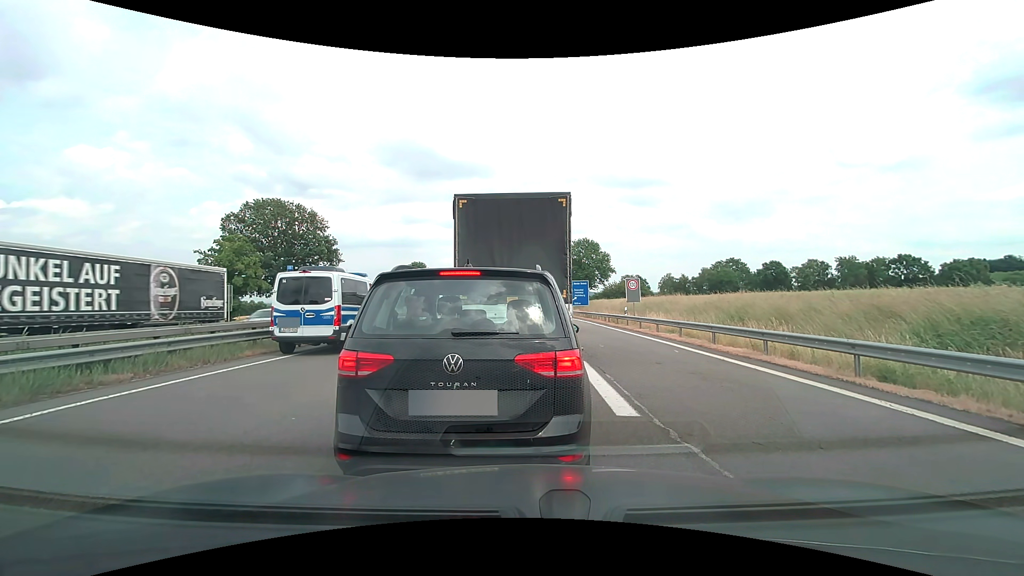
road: motorway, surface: asphalt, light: Day
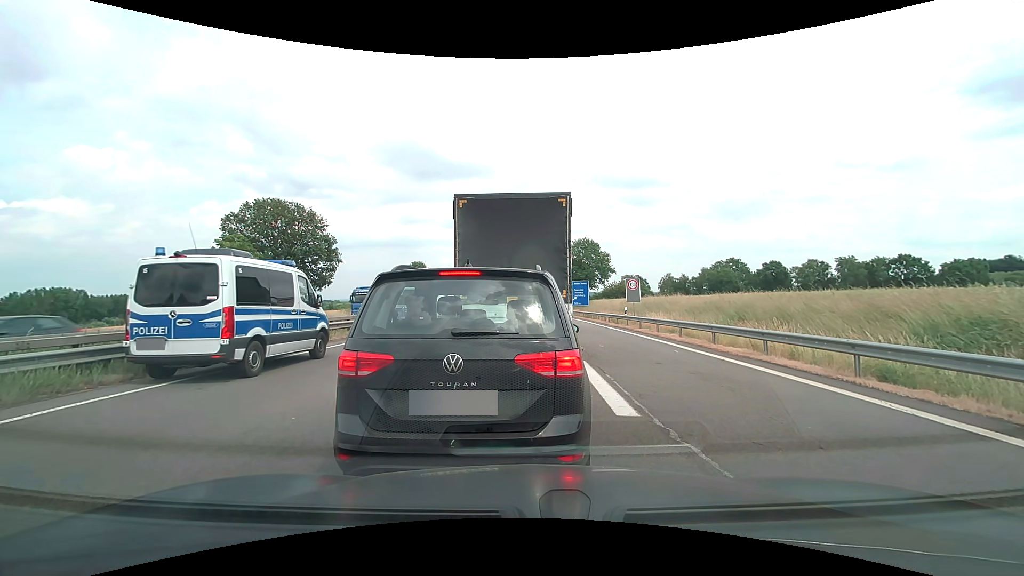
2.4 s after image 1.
(0.0, 0.0) m; 0°
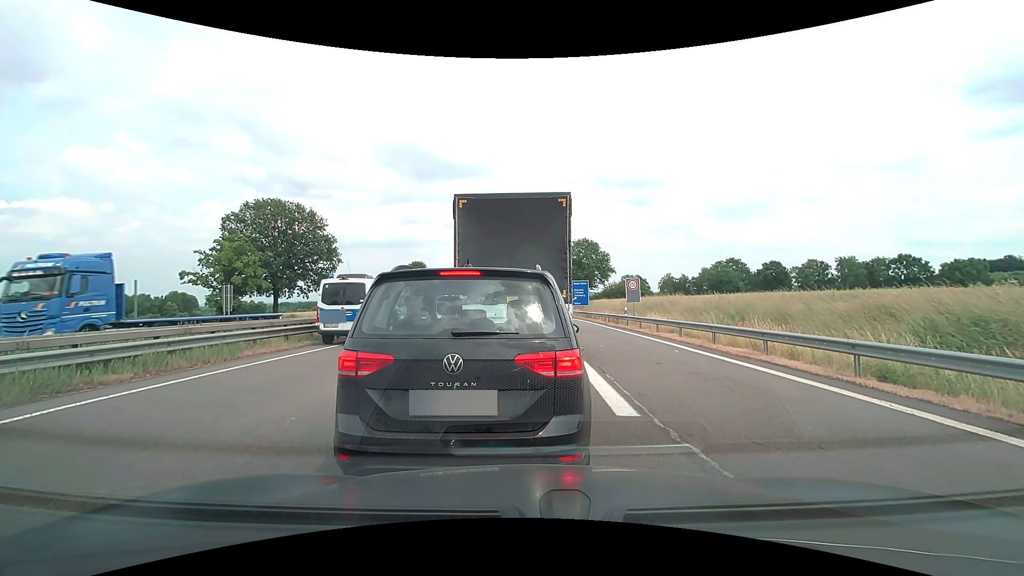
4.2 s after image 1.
(0.0, 0.0) m; 0°
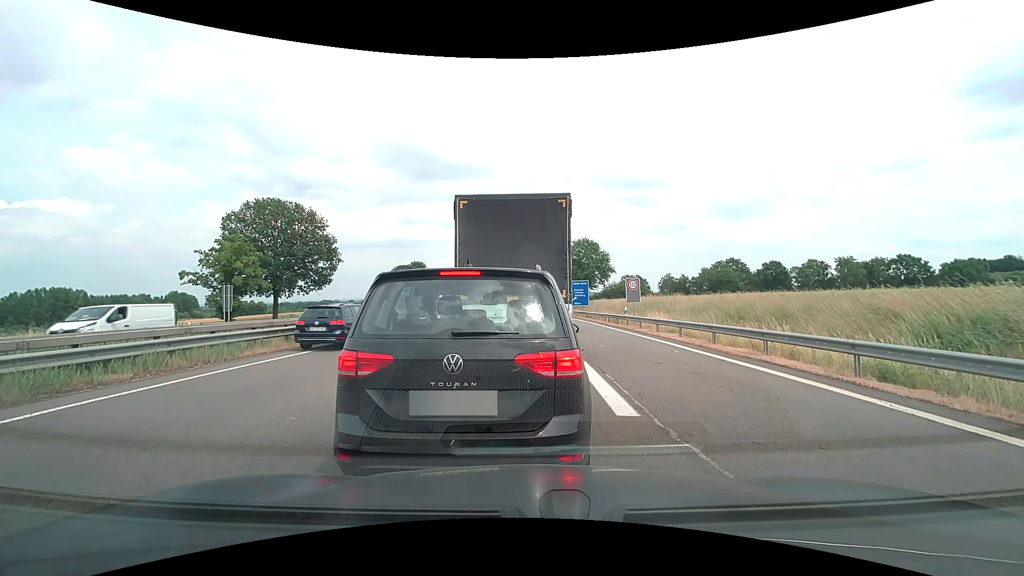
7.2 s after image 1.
(0.0, 0.0) m; 0°
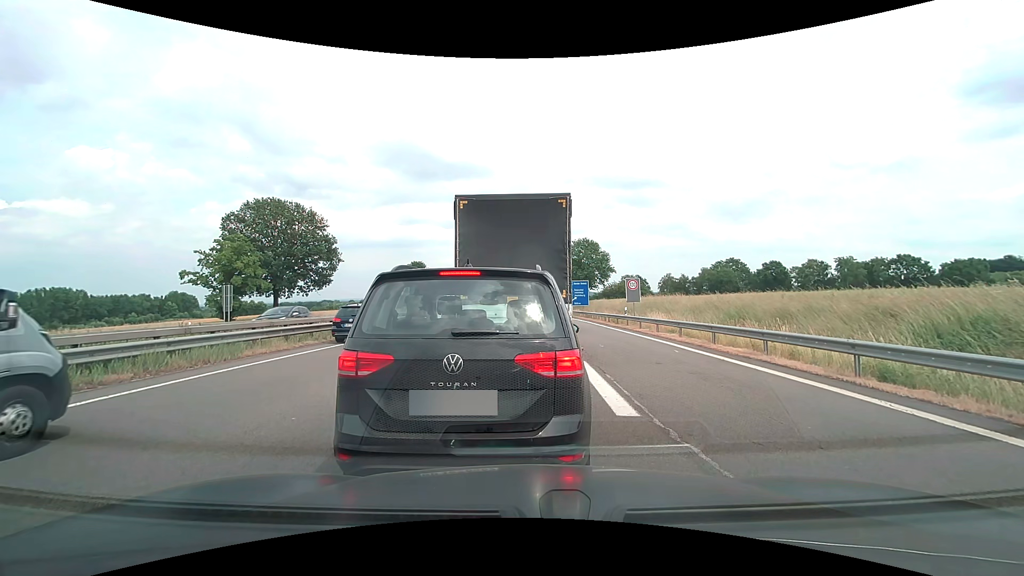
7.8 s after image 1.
(0.0, 0.0) m; 0°
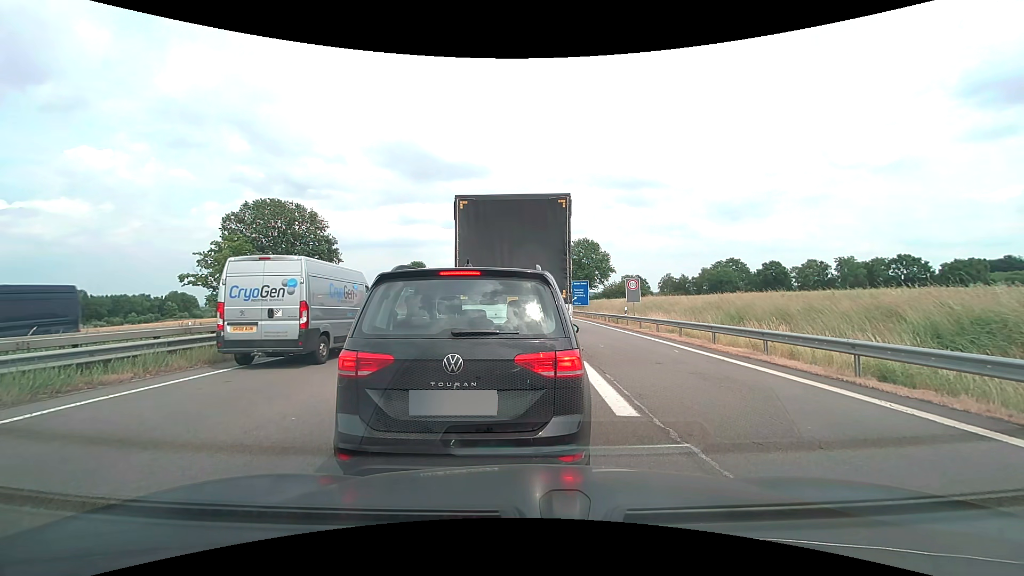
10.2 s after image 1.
(0.0, 0.0) m; 0°
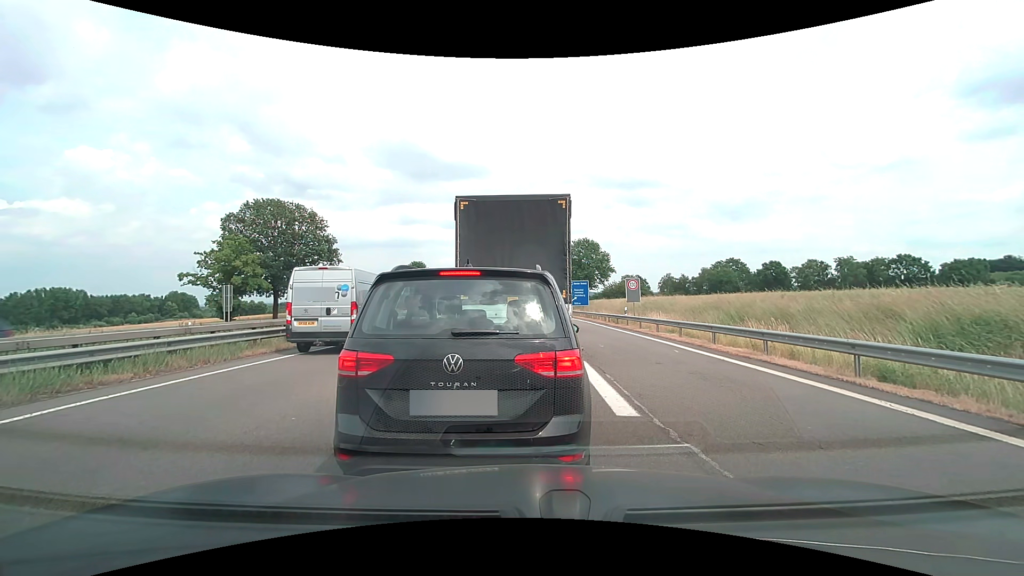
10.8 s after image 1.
(0.0, 0.0) m; 0°
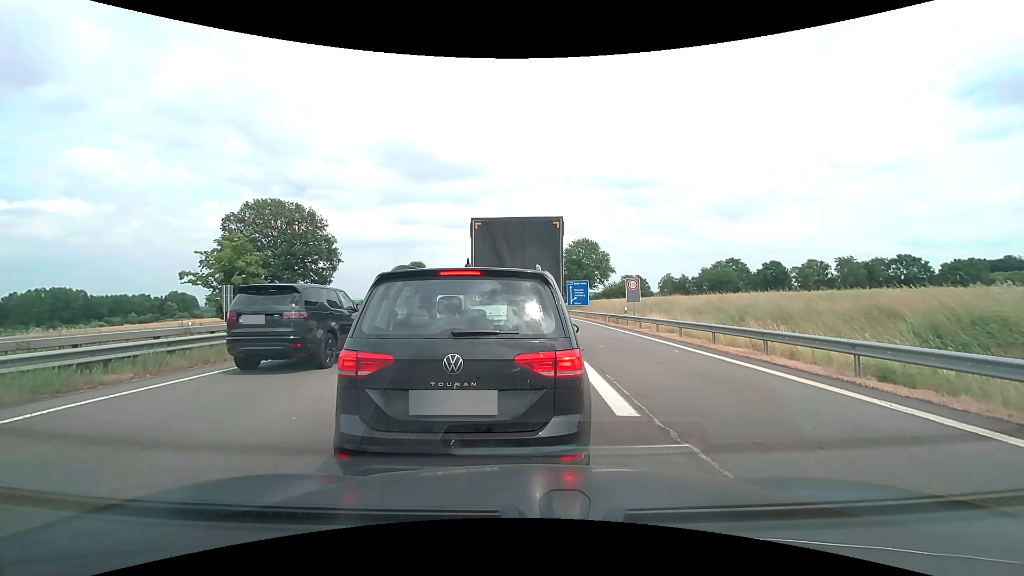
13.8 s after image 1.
(0.0, 0.0) m; 0°
(0, +10) (0, +20) (0, +30) (0, +40) (0, +50) (0, +60) (0, +70) (0, +80) (0, +90) (0, +100) m
